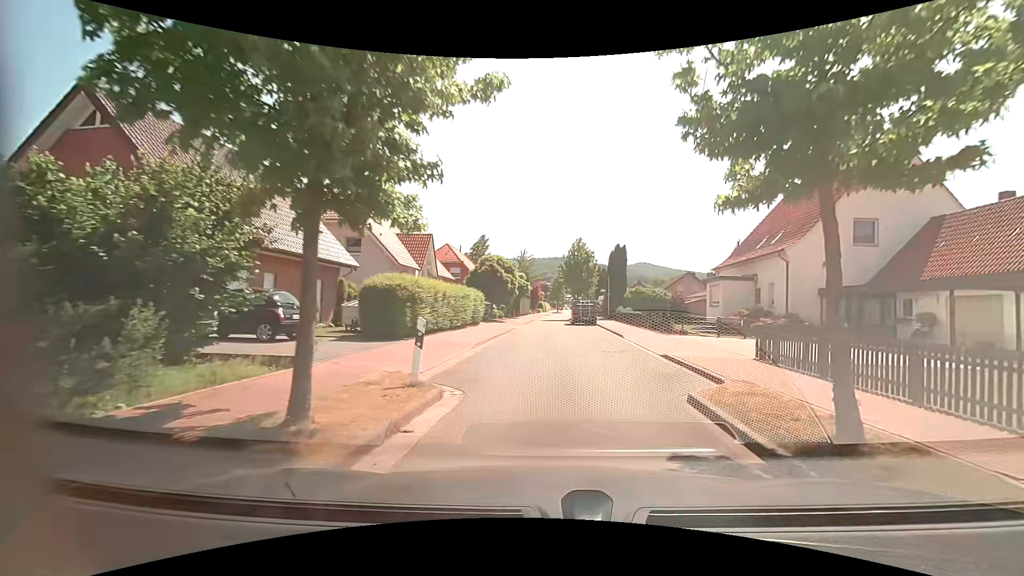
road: residential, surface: asphalt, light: Day
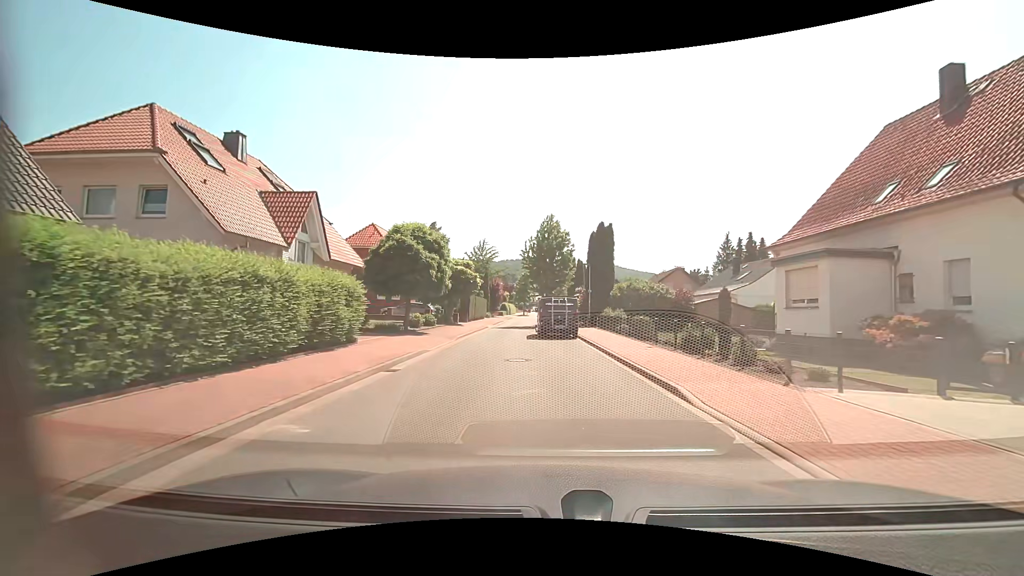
(+0.8, +15.2) m; +4°
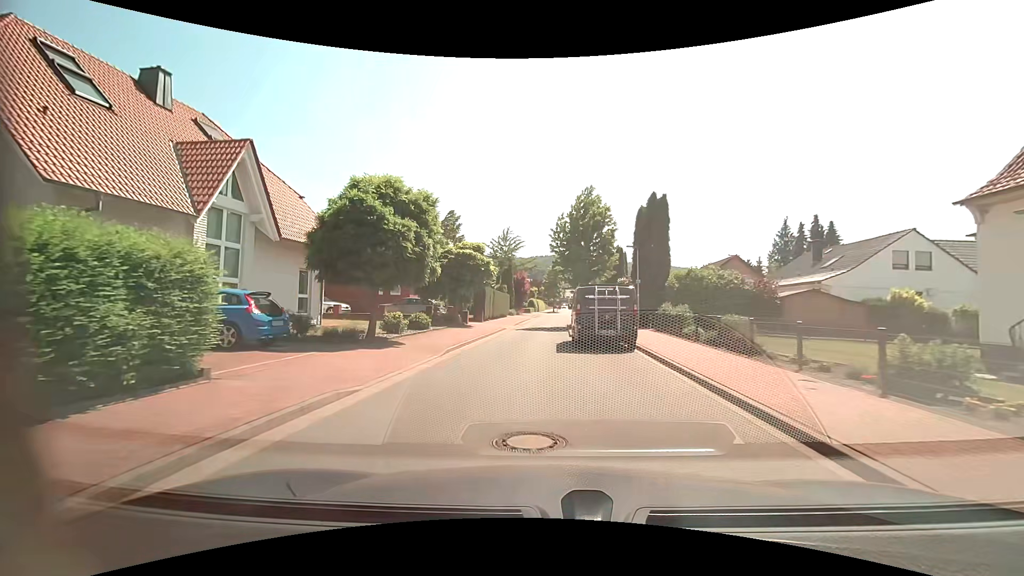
(-0.1, +8.3) m; -3°
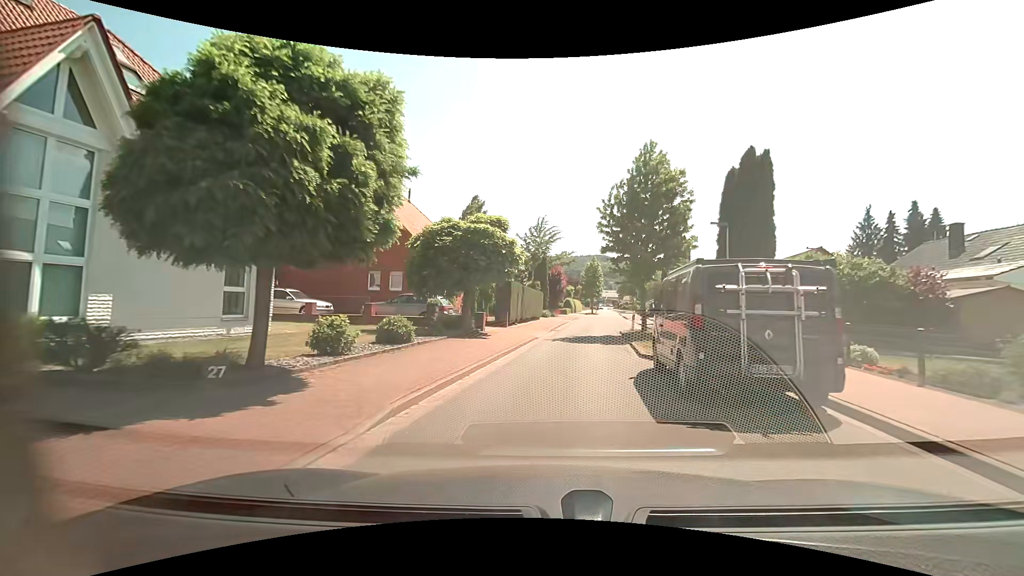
(-0.5, +8.3) m; -4°
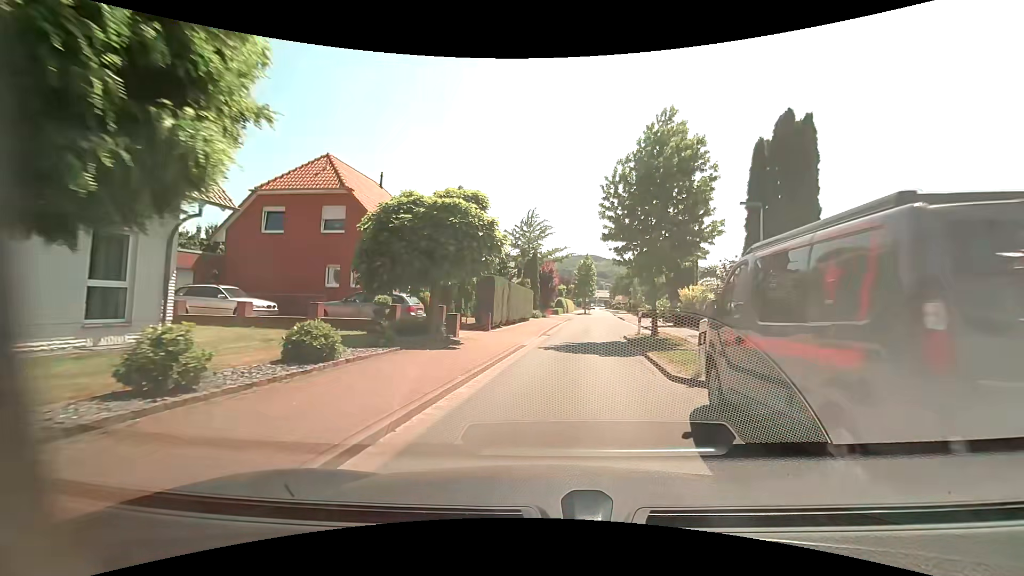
(0.0, +4.2) m; +1°
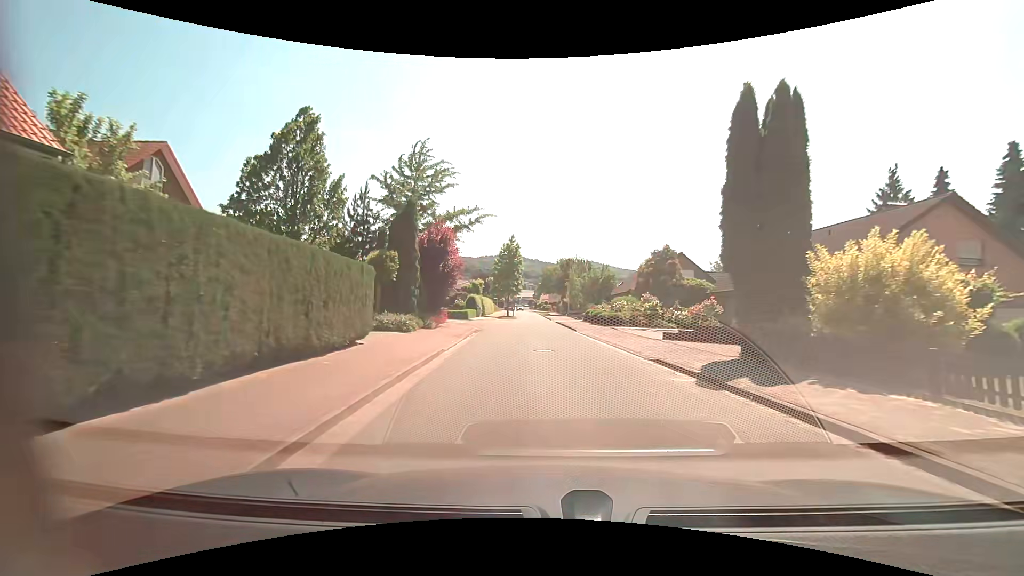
(+1.7, +22.8) m; +9°
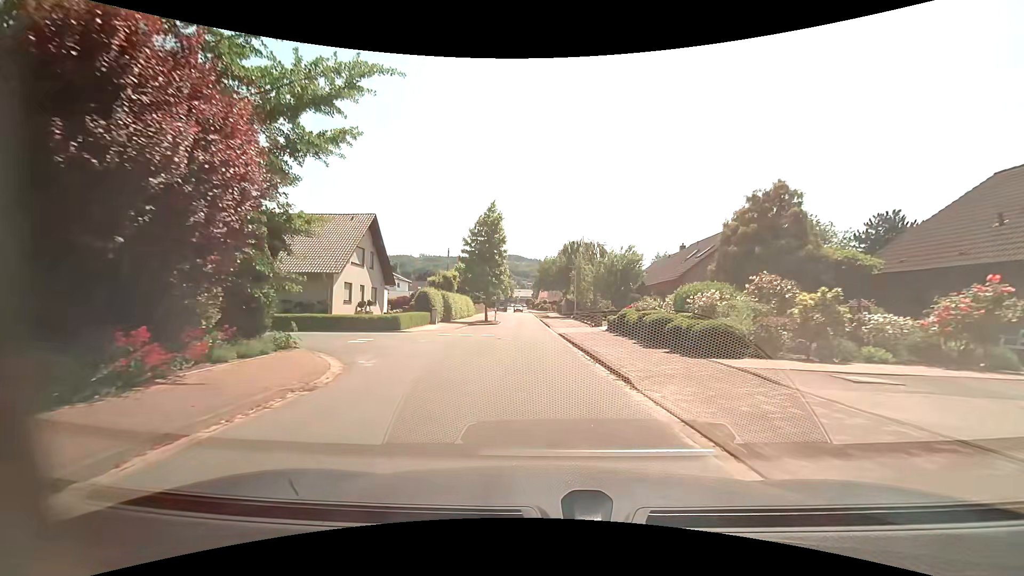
(+0.4, +19.6) m; 0°
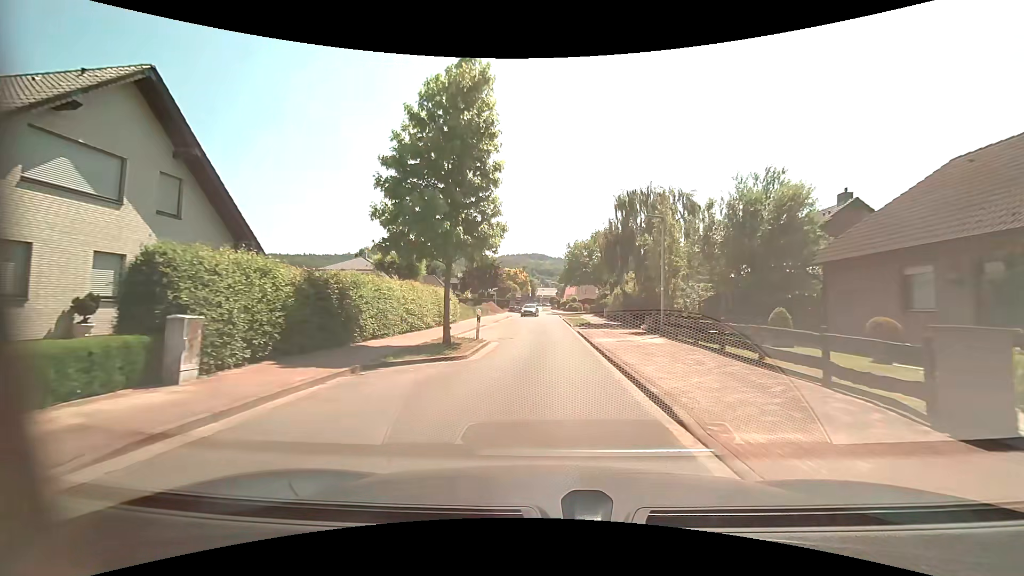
(-0.6, +24.8) m; -3°
(0, +10) (0, +20) (+1, +30) (+1, +40) (+1, +50) (+1, +60) (+1, +70) (+1, +80) (+1, +90) (0, +100) m
